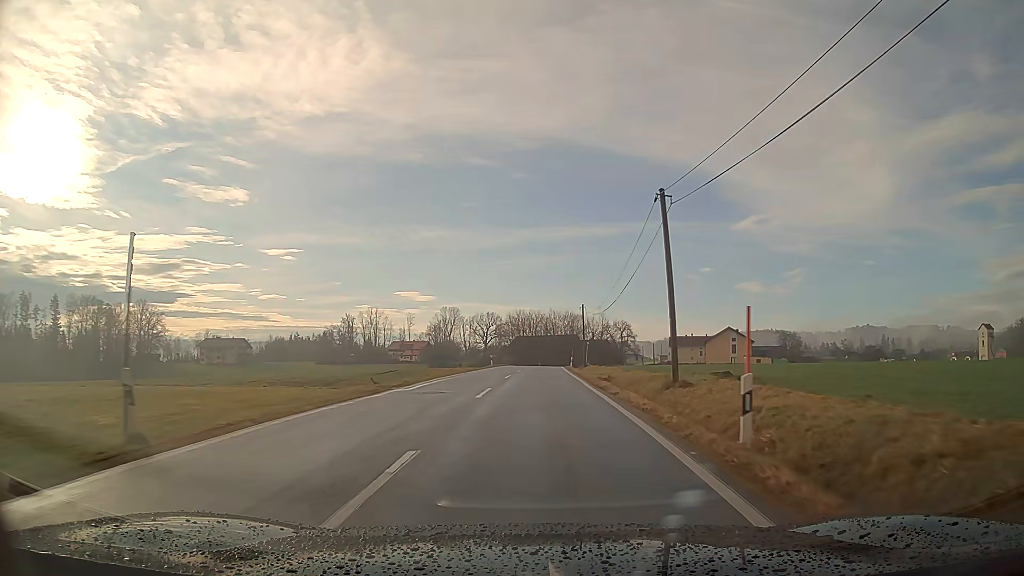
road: tertiary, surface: asphalt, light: Day
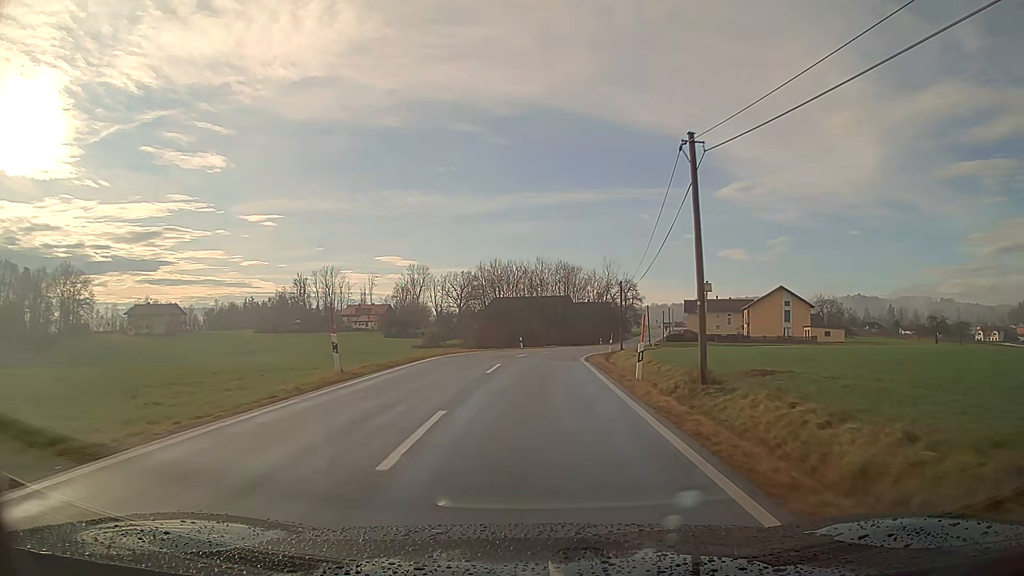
(+0.6, +46.2) m; +2°
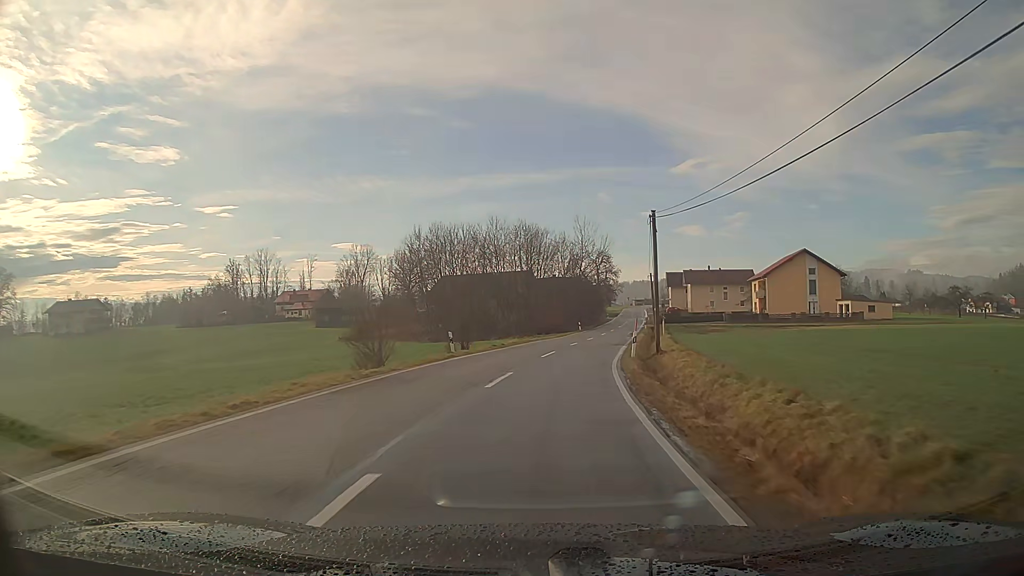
(+0.8, +27.9) m; +4°
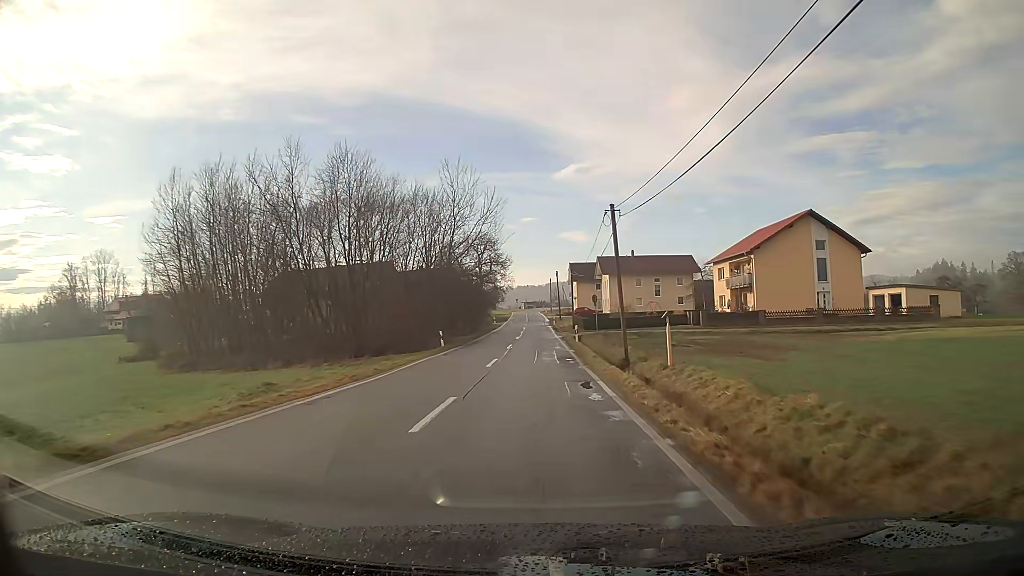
(+3.2, +37.2) m; +9°
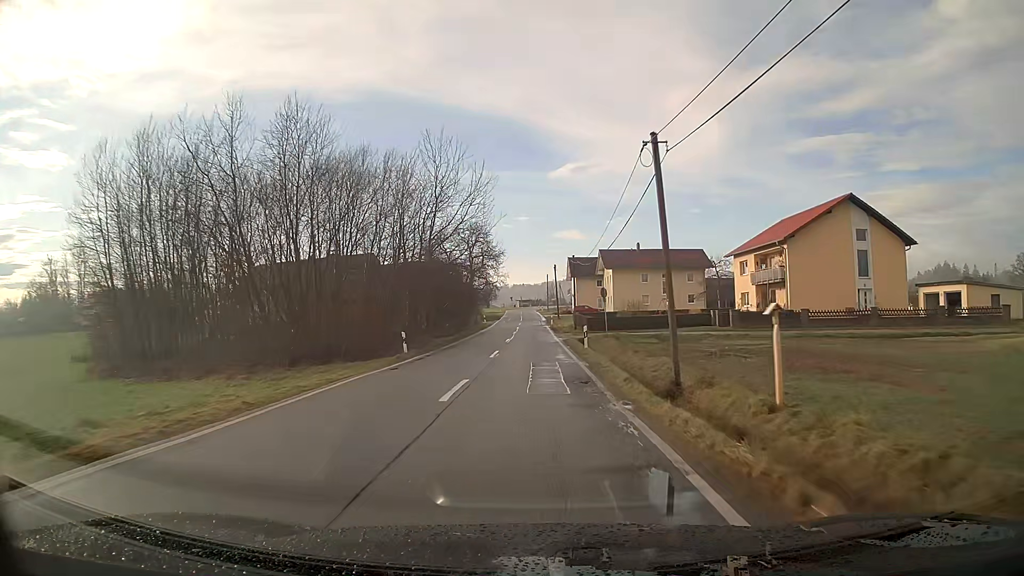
(+0.1, +9.3) m; 0°
(0, +10) (0, +20) (0, +30) (0, +40) (0, +50) (0, +60) (0, +70) (0, +80) (0, +90) (-1, +100) m
